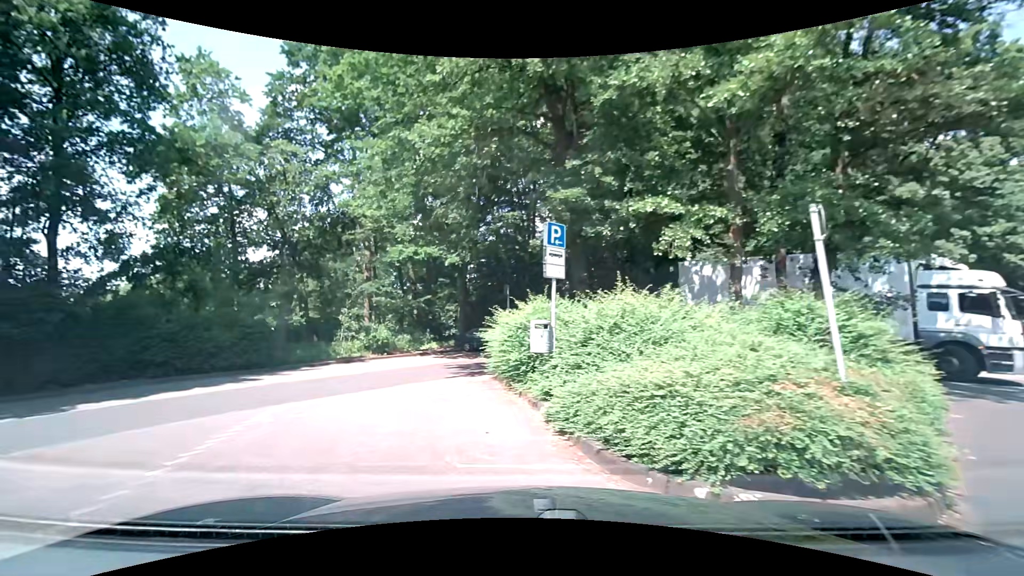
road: residential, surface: asphalt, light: Day
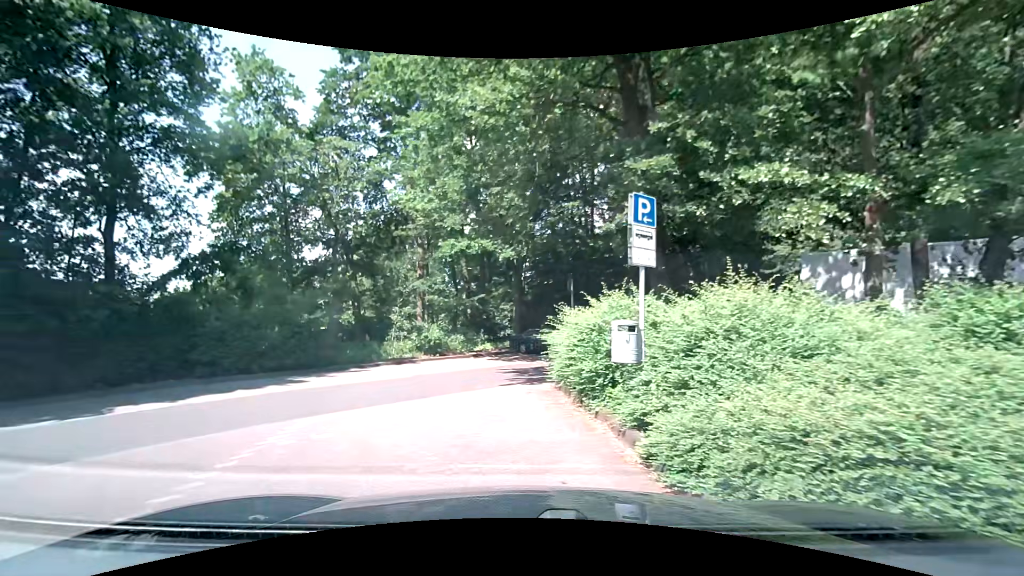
(-0.1, +1.8) m; -5°
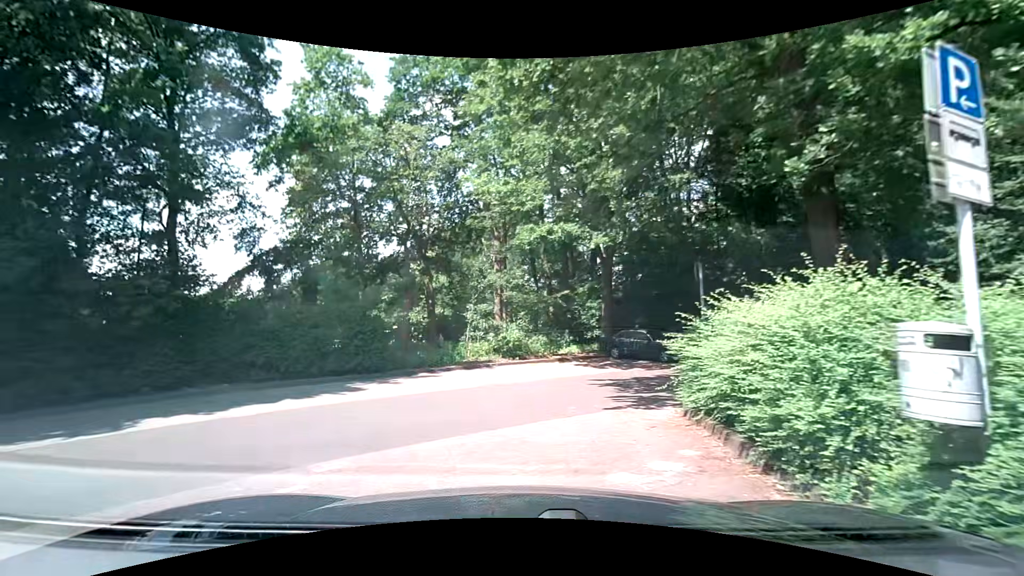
(-0.3, +3.3) m; -11°
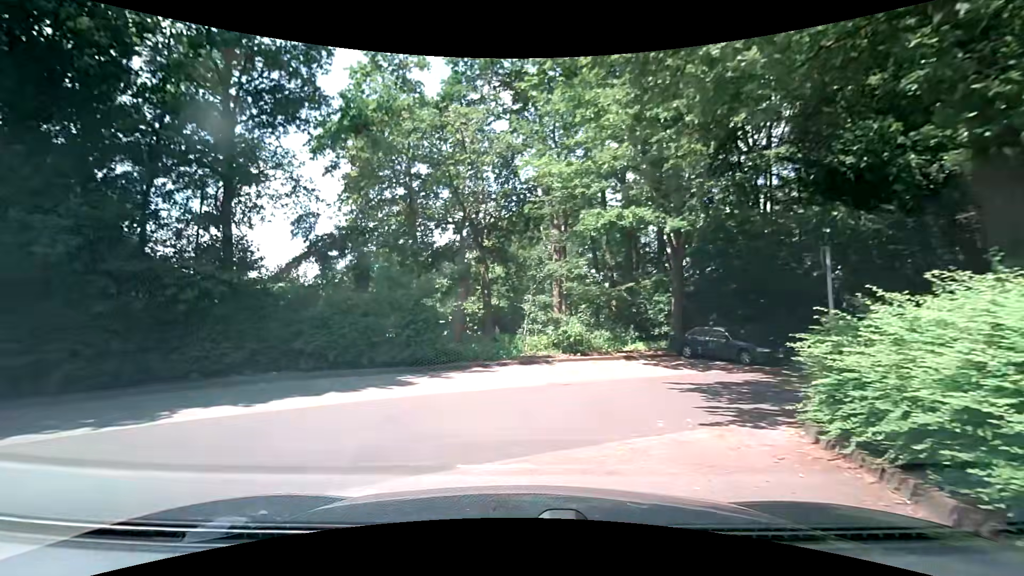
(-0.1, +1.5) m; -5°
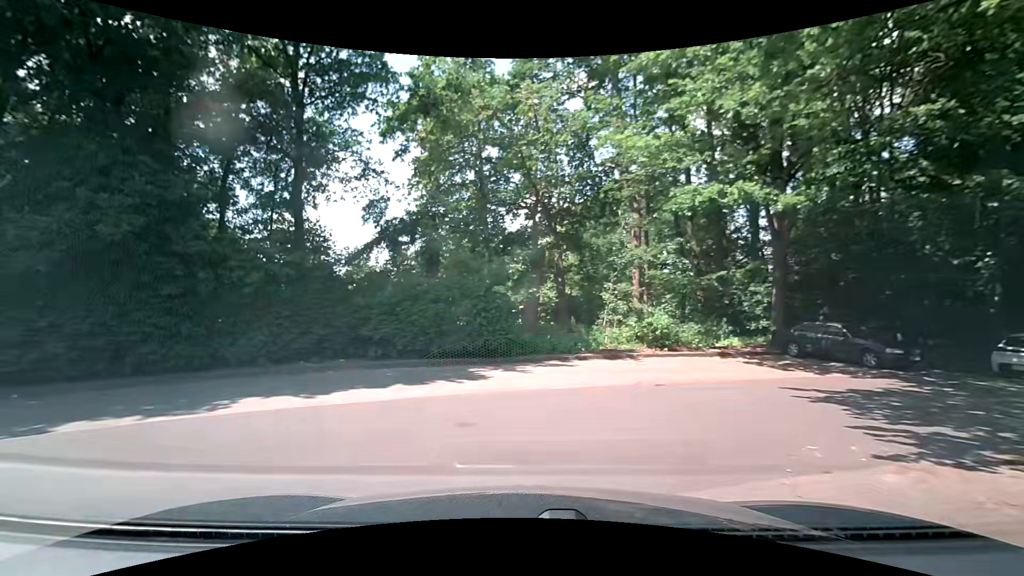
(-0.1, +1.5) m; -9°
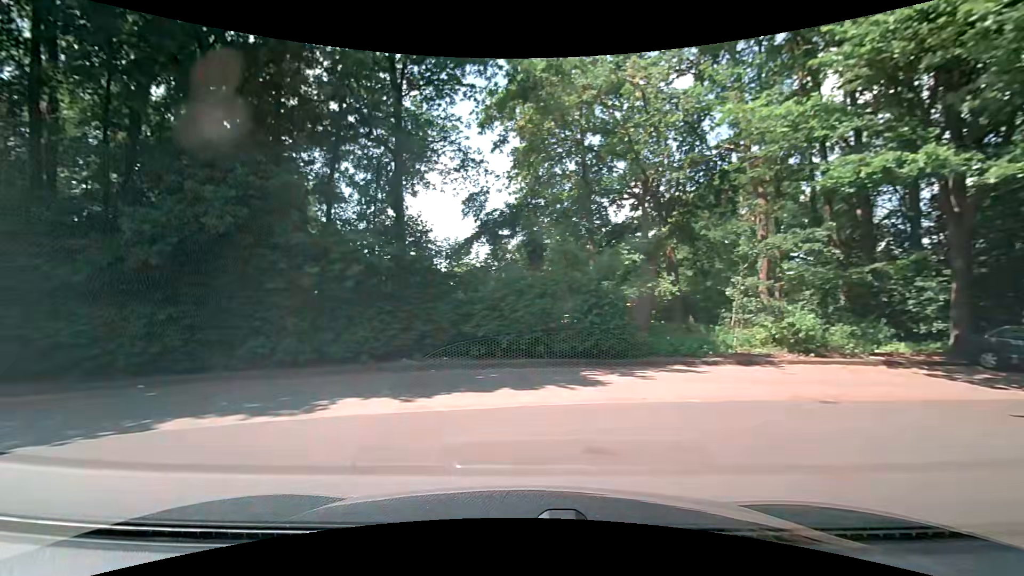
(-0.1, +1.5) m; -9°
